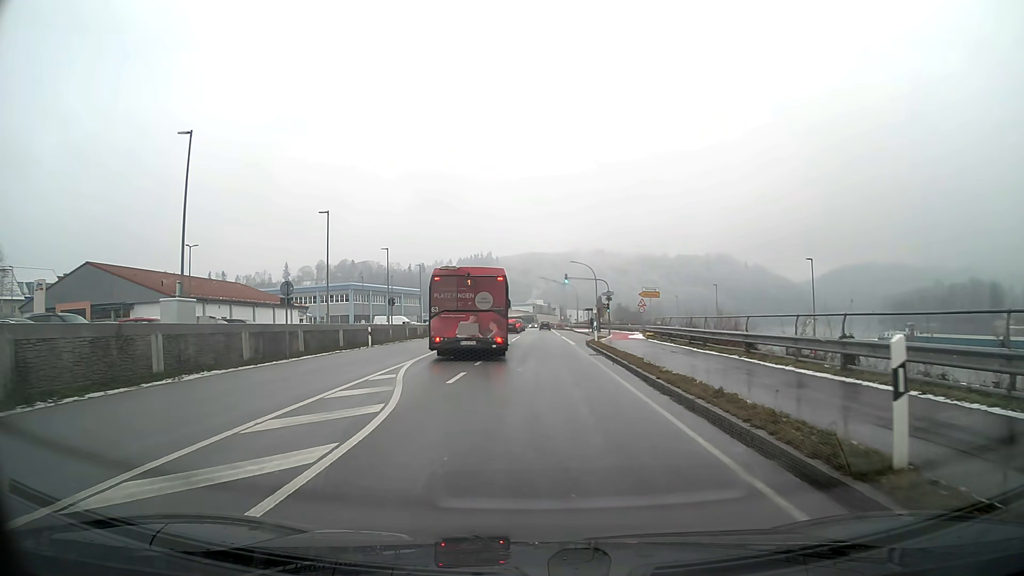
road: primary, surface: asphalt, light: Day
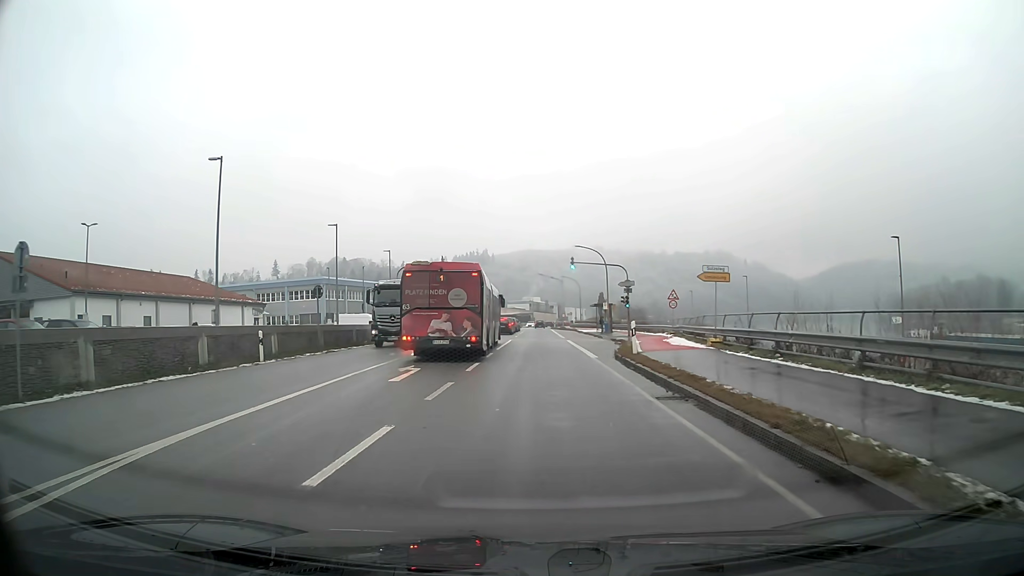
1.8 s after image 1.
(+0.1, +15.0) m; 0°
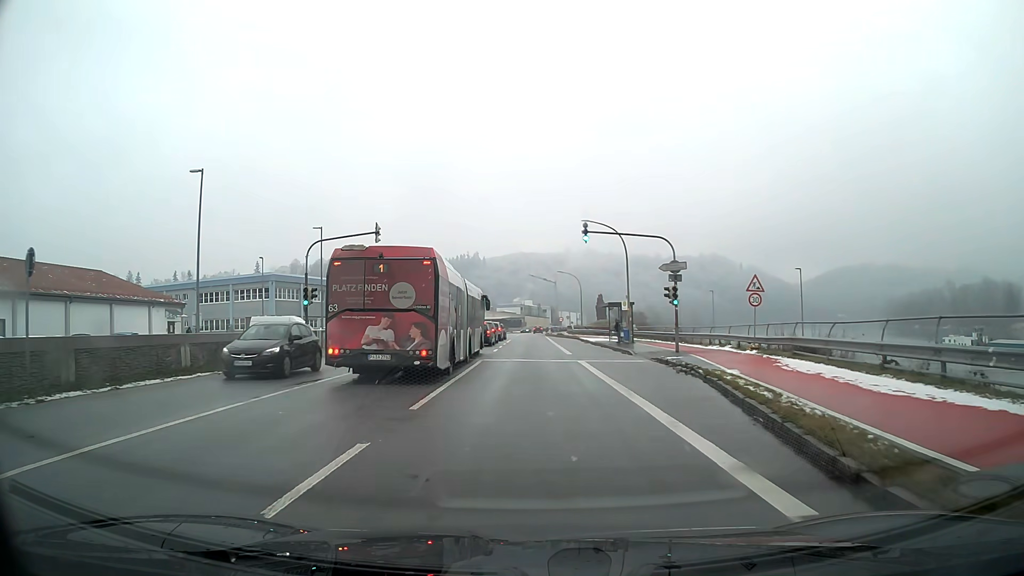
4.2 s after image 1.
(+0.1, +18.9) m; +1°
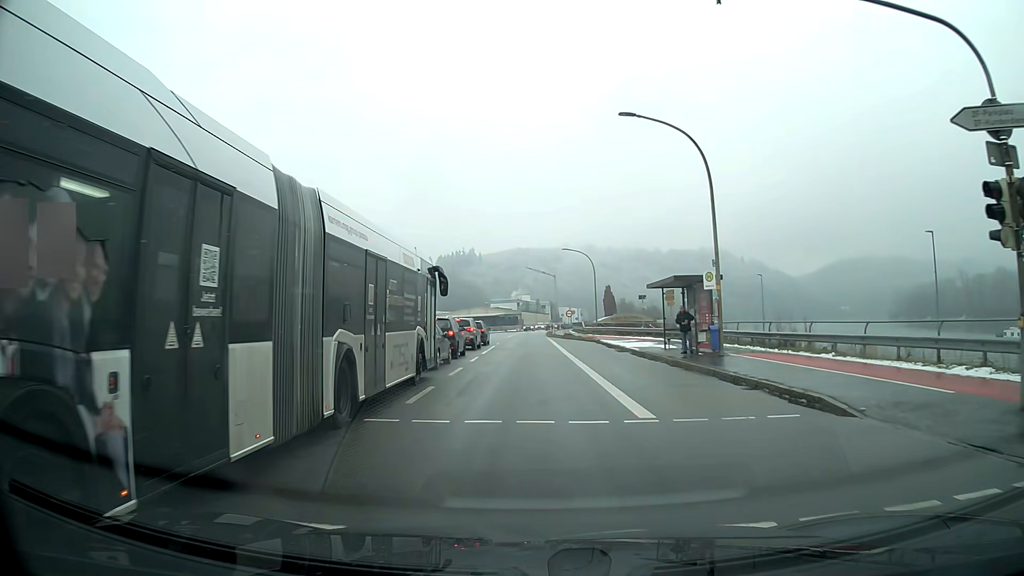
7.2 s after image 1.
(0.0, +22.7) m; 0°
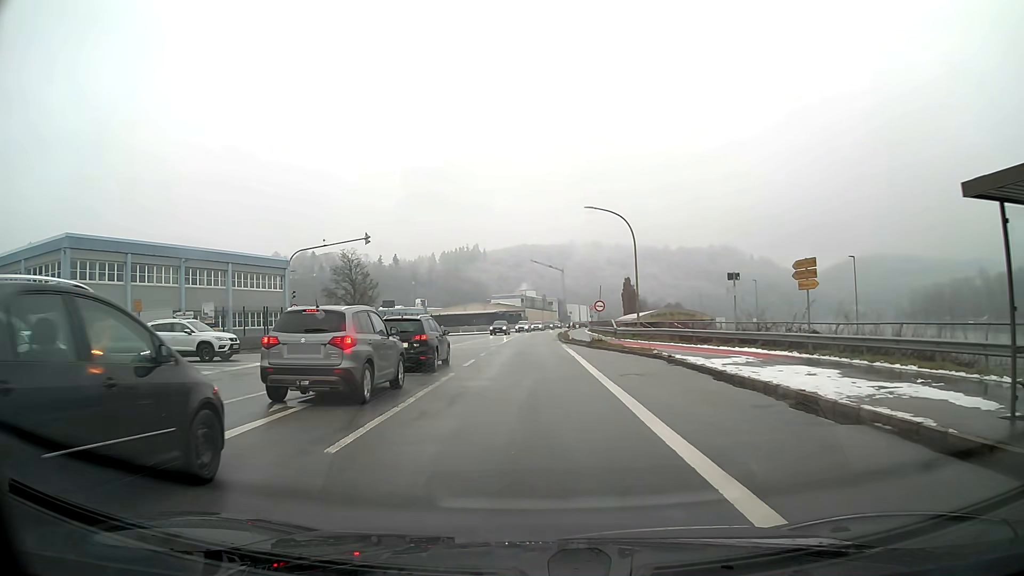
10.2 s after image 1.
(0.0, +22.5) m; 0°
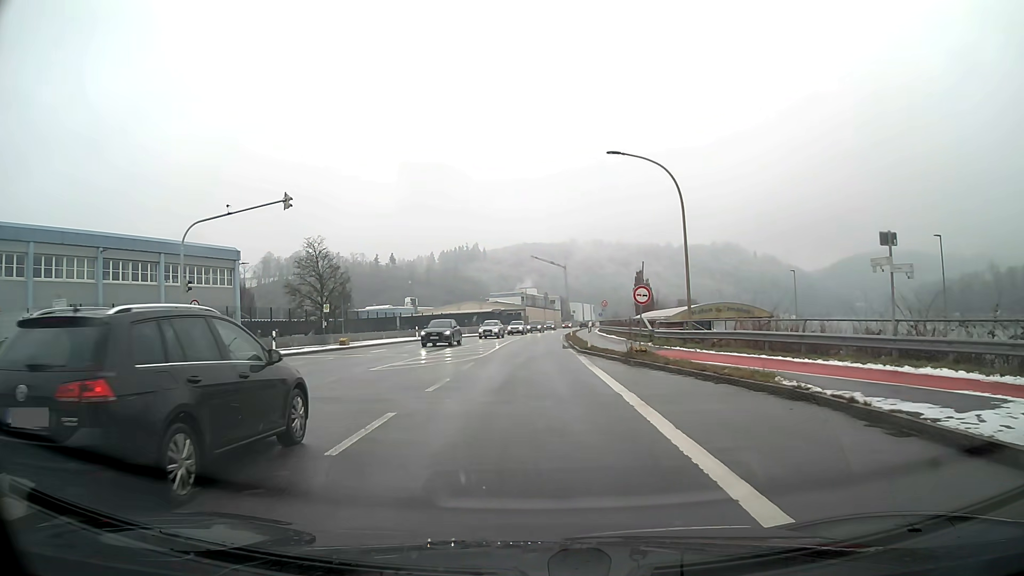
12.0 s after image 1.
(-0.1, +13.4) m; 0°
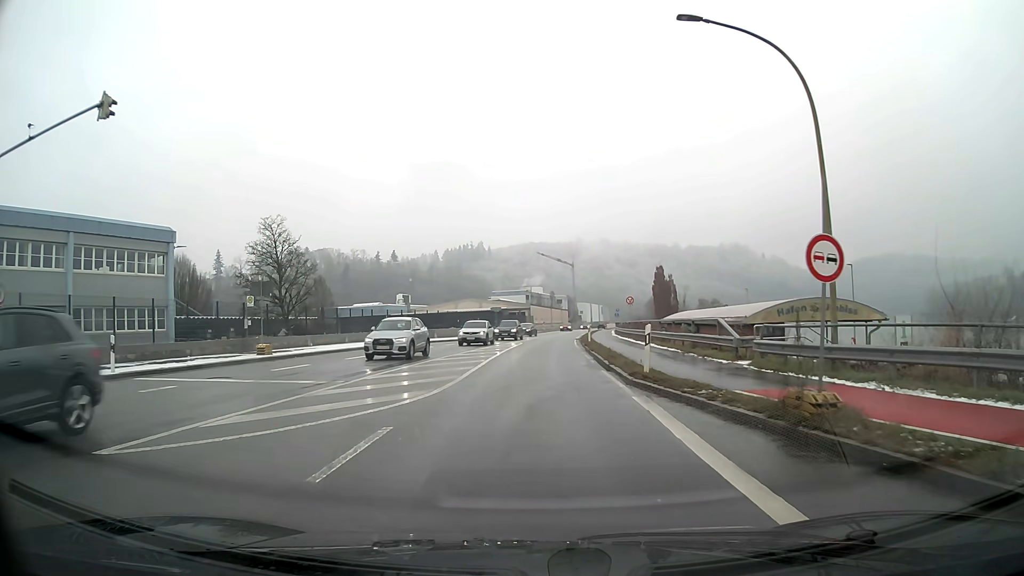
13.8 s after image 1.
(0.0, +13.3) m; 0°
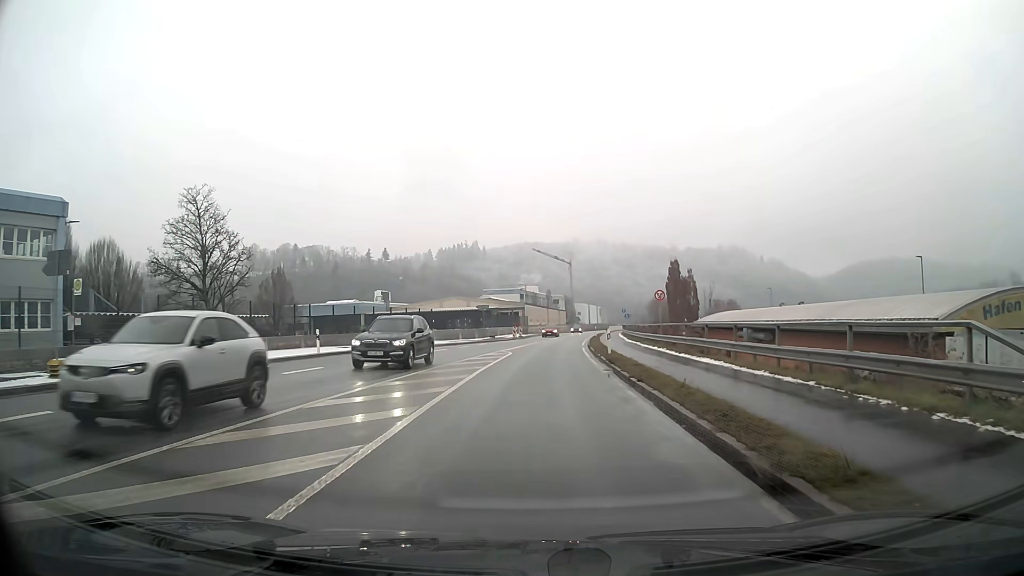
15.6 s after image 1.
(0.0, +13.4) m; +1°
(0, +10) (0, +20) (+1, +30) (+1, +40) (+2, +50) (+3, +60) (+4, +70) (+5, +80) (+6, +90) (+7, +100) m
